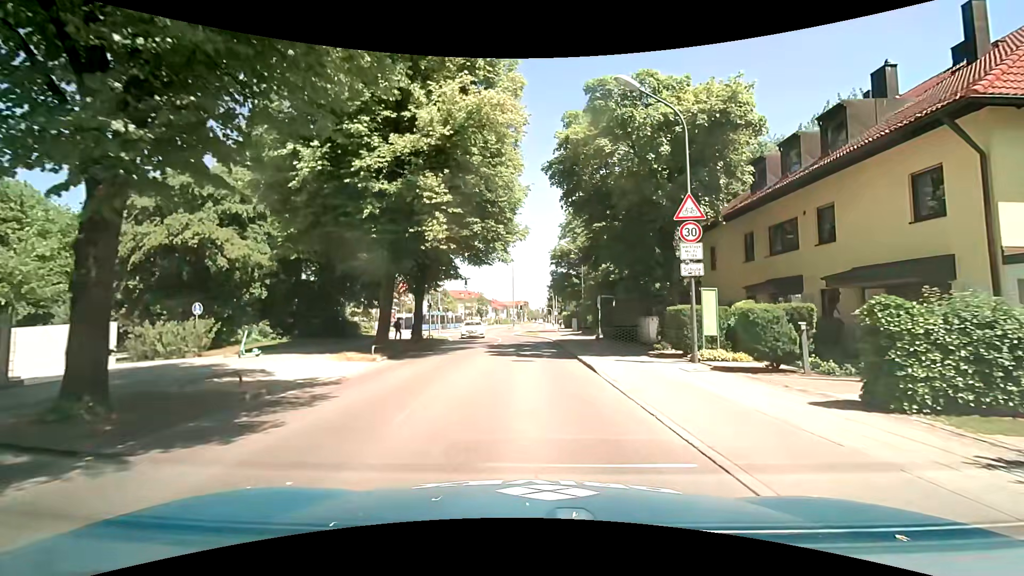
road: tertiary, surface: asphalt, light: Day
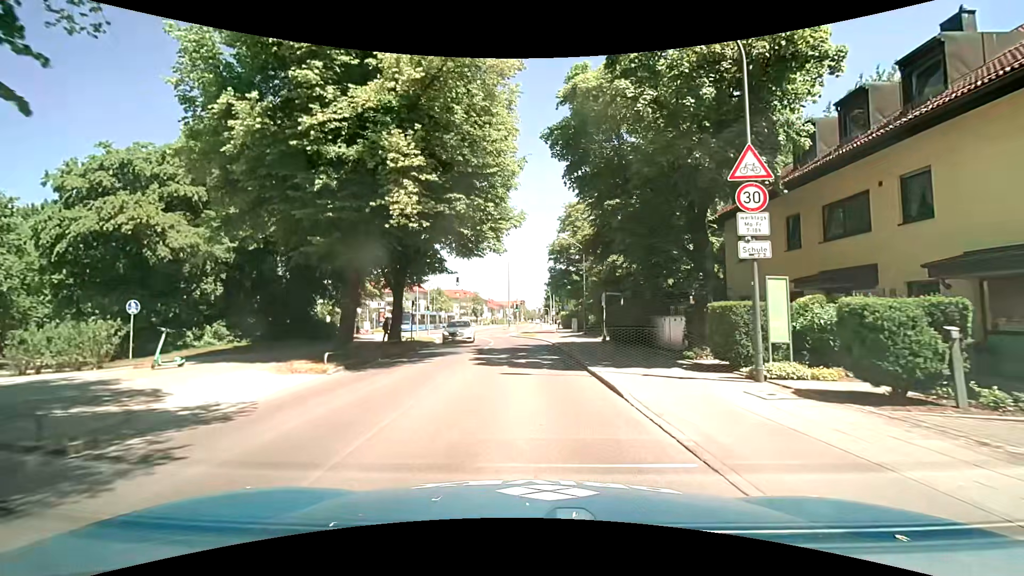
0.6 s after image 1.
(+0.1, +4.1) m; +2°
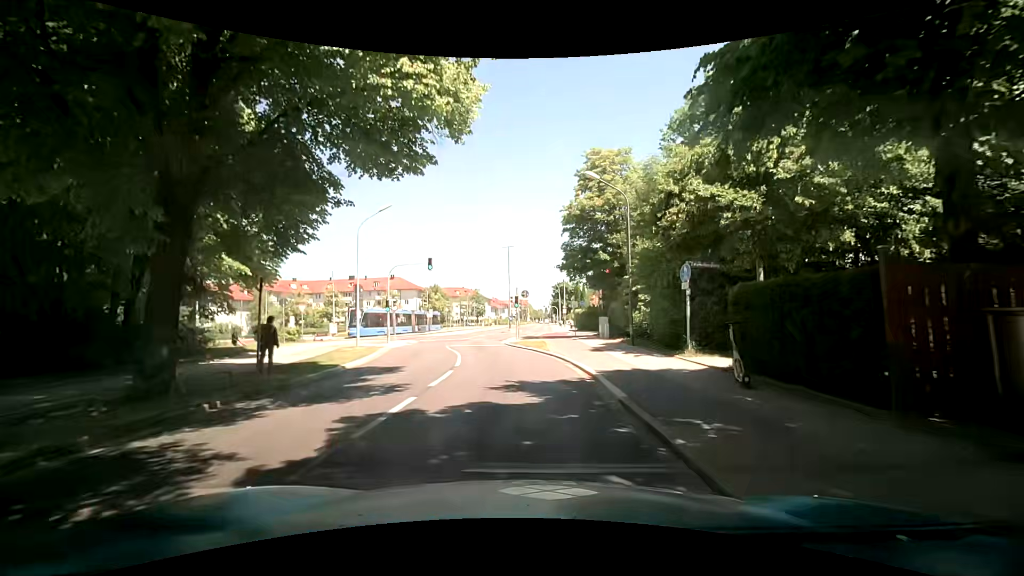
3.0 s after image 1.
(-0.3, +16.7) m; -3°
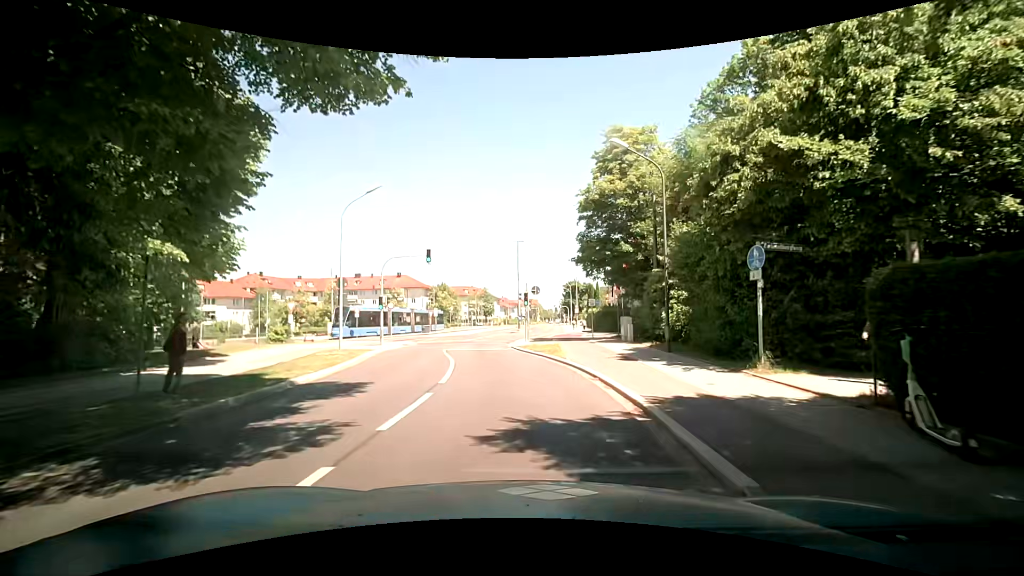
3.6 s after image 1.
(0.0, +4.2) m; -1°
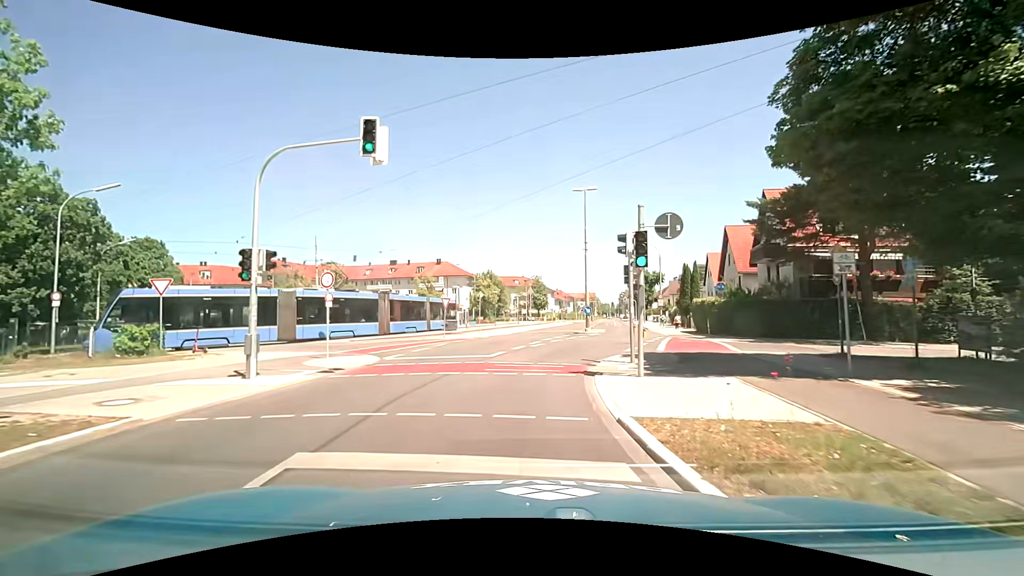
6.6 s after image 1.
(-0.9, +20.7) m; -5°
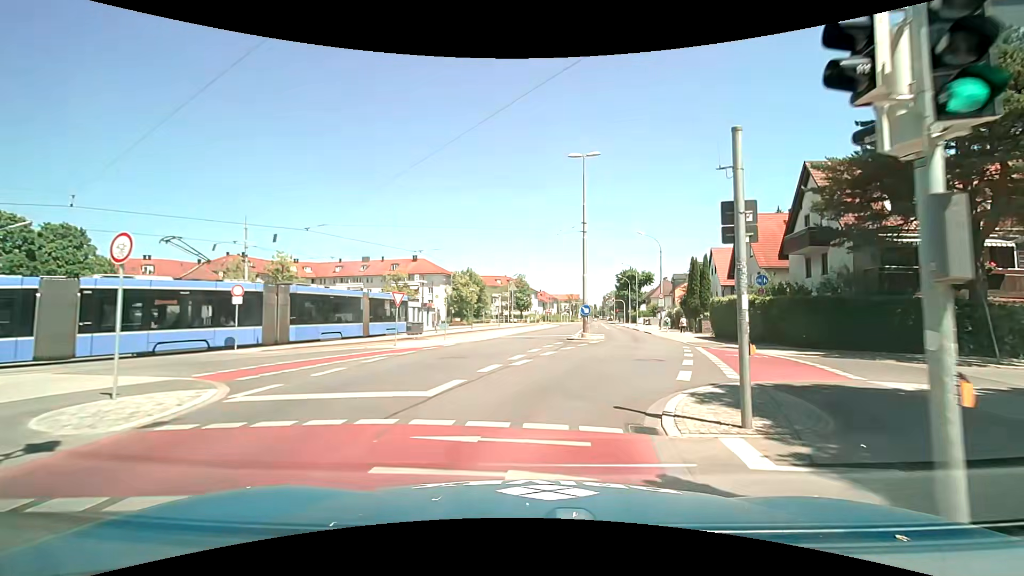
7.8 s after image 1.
(0.0, +8.3) m; 0°
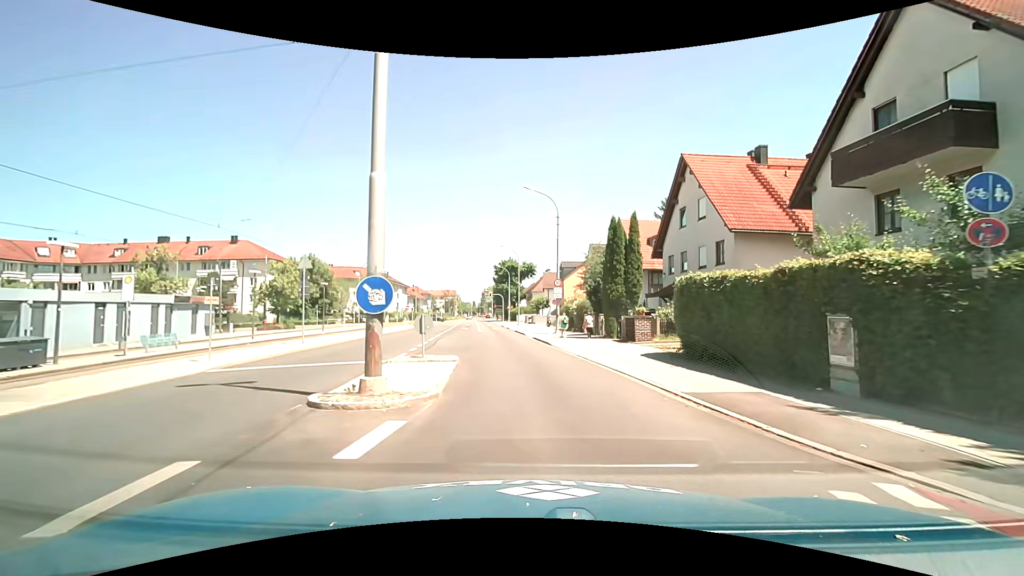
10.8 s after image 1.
(+3.5, +19.9) m; +15°
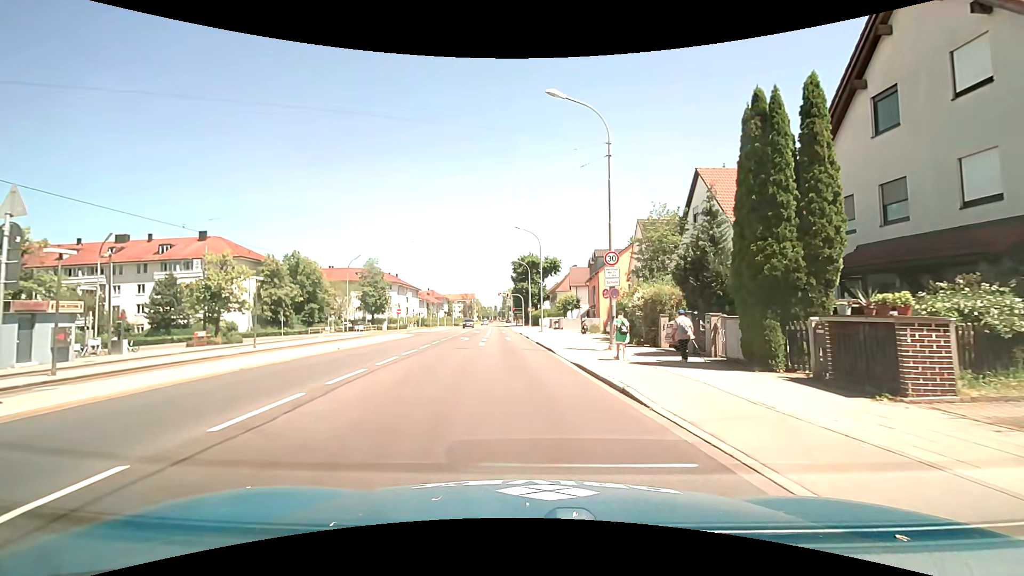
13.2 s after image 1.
(-0.3, +15.9) m; -2°
(0, +10) (-1, +20) (-1, +30) (-2, +40) (-3, +50) (-4, +60) (-4, +70) (-5, +80) (-6, +90) (-6, +100) m
